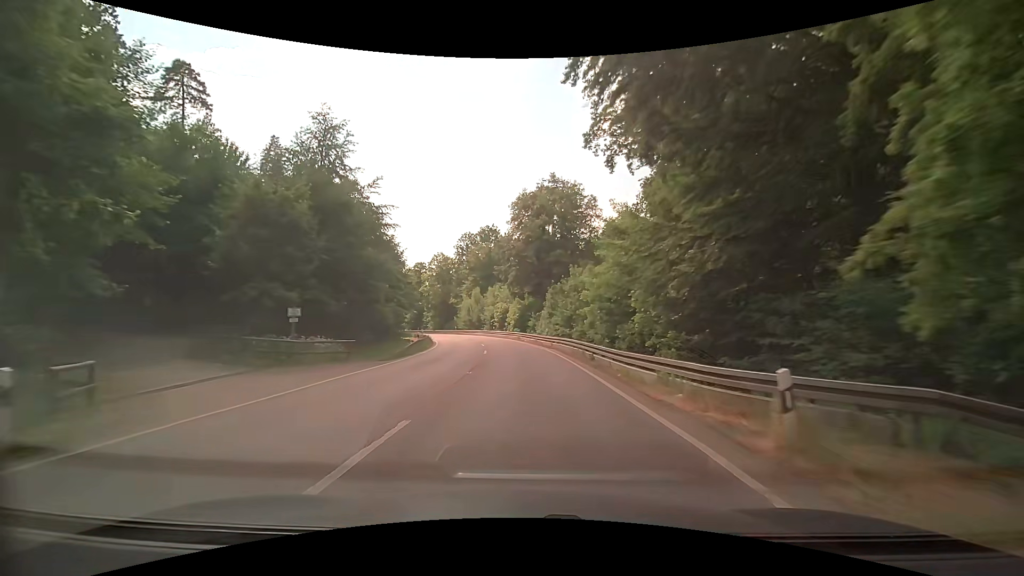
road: secondary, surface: asphalt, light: Day
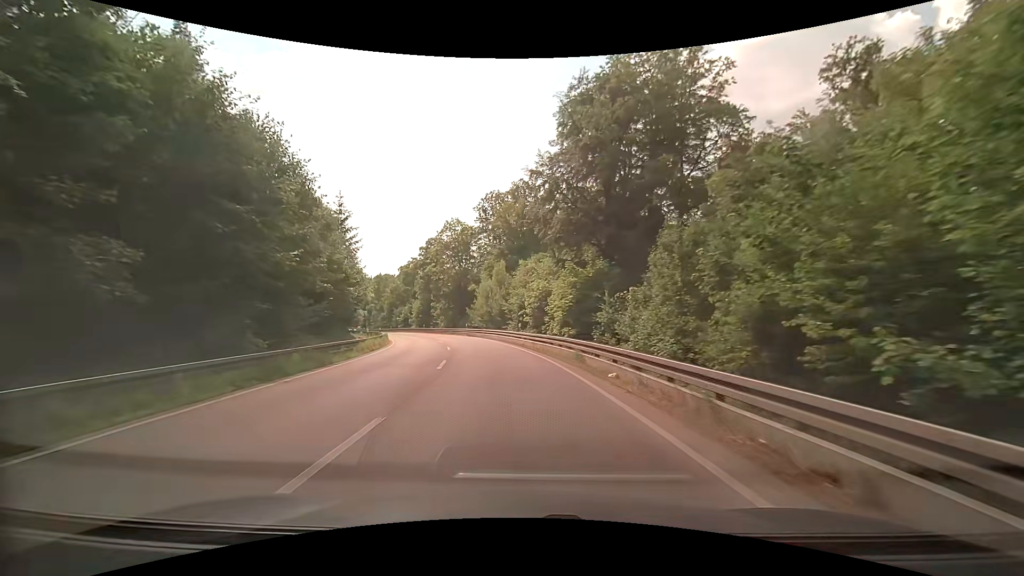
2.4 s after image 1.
(-1.0, +35.9) m; -5°
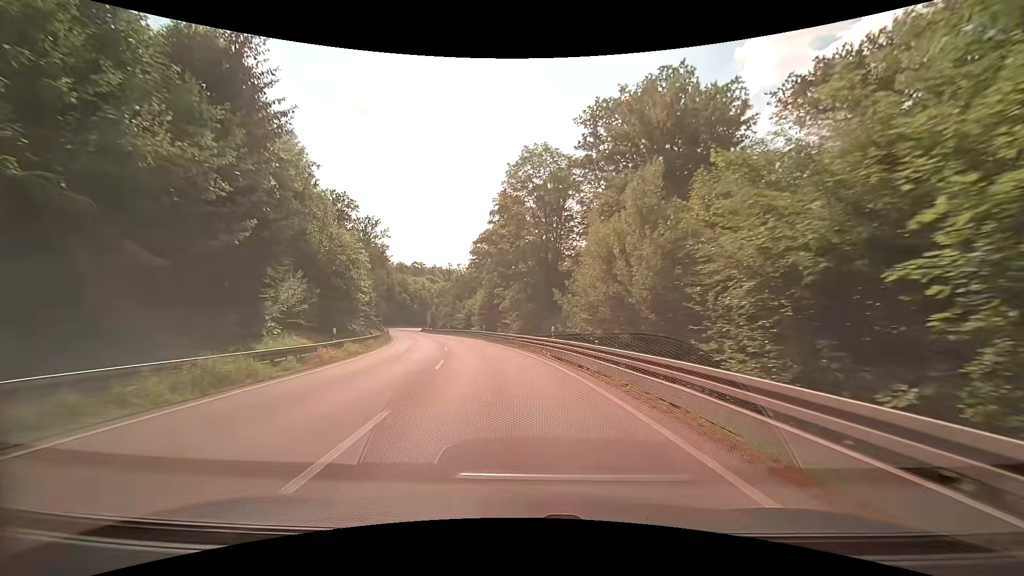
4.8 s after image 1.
(-3.8, +35.4) m; -11°
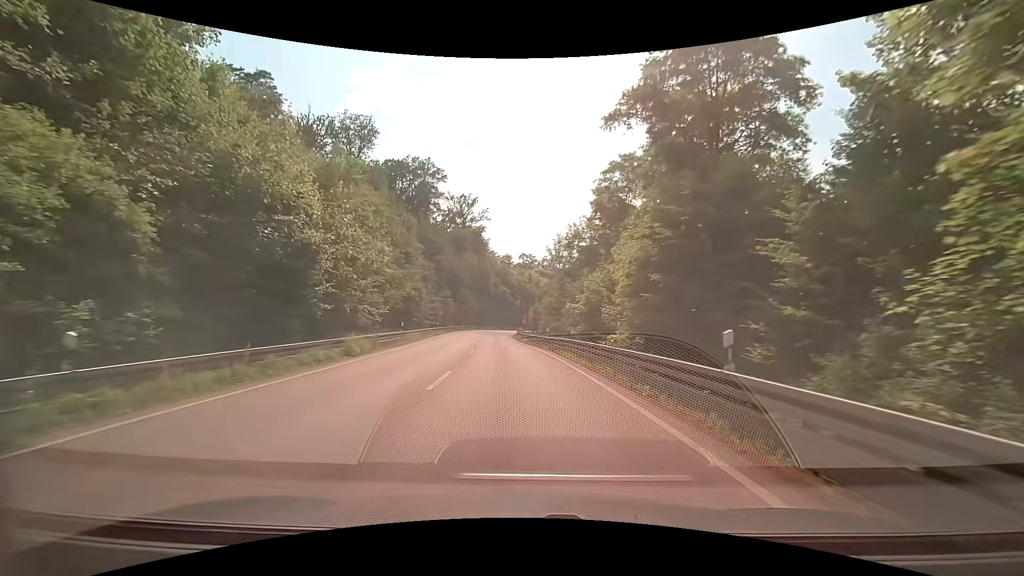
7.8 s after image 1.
(-4.7, +41.1) m; -13°
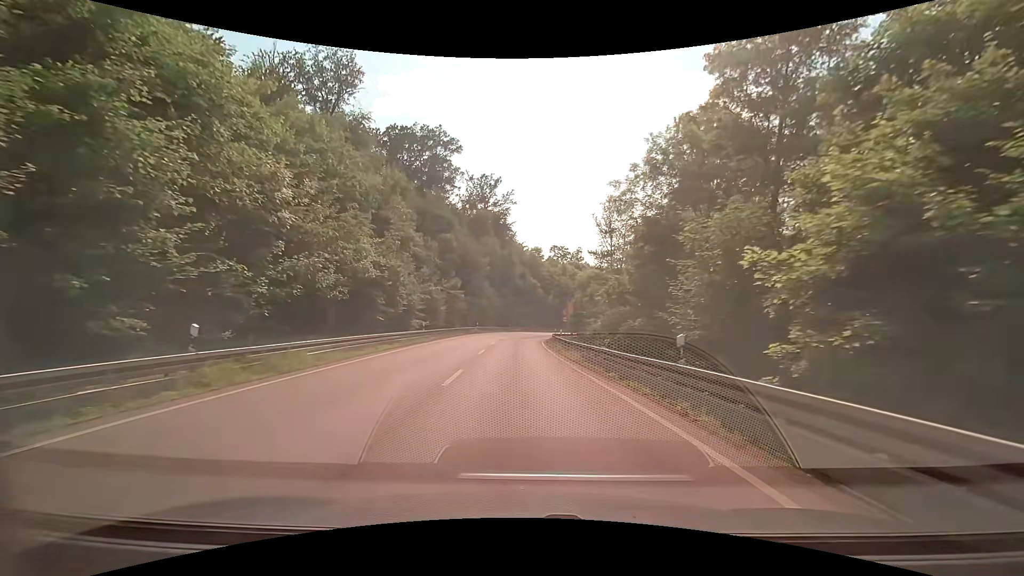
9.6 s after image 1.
(-0.8, +23.4) m; -4°
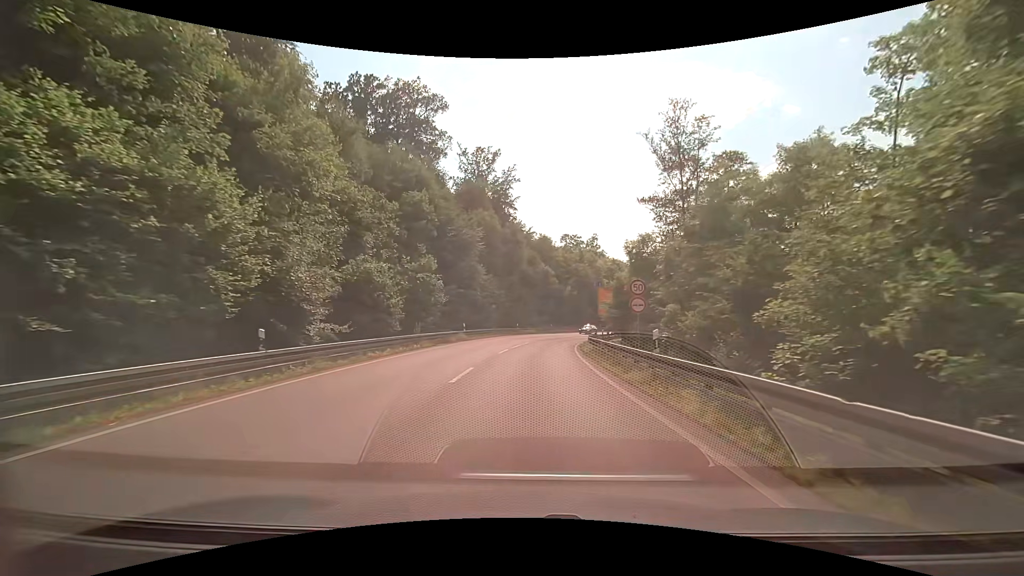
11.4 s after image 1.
(-0.2, +23.2) m; -1°
